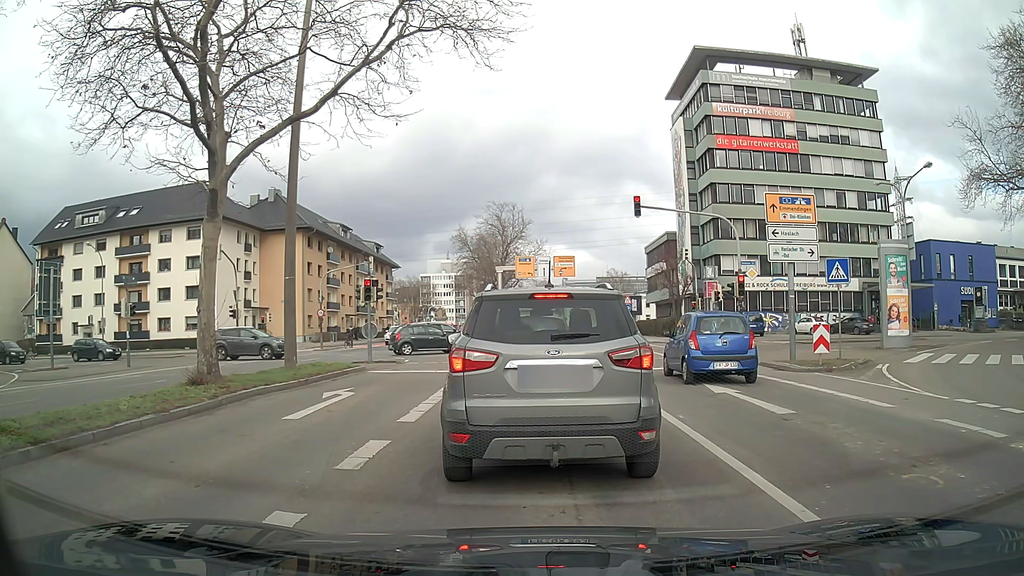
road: secondary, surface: asphalt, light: Day
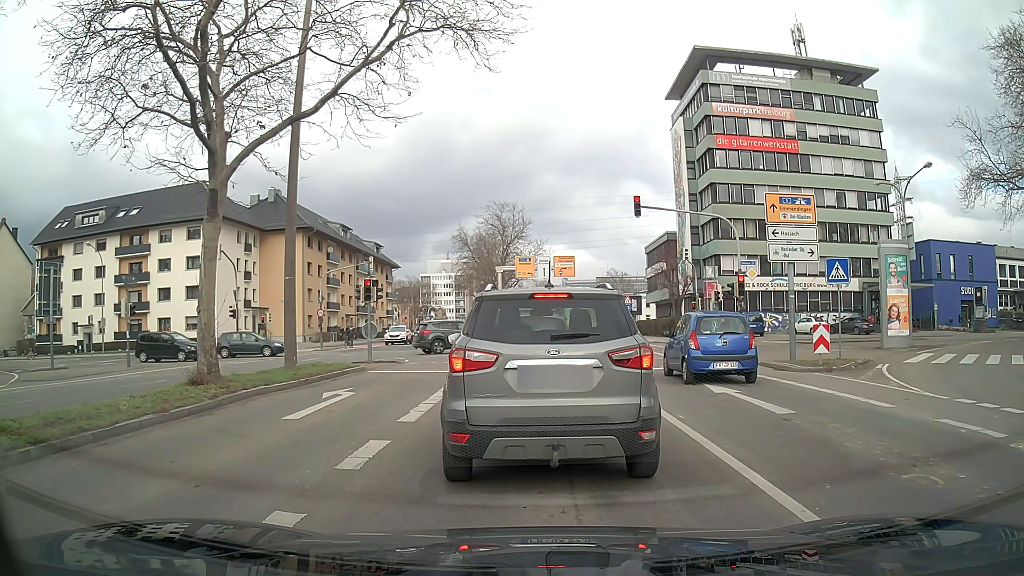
(0.0, 0.0) m; 0°
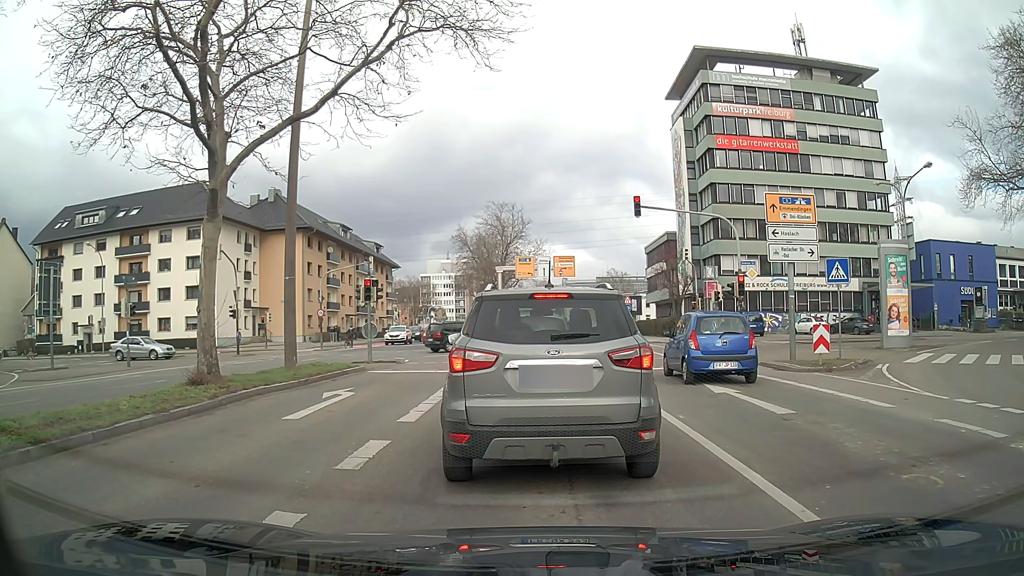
(0.0, 0.0) m; 0°
(0, +10) (0, +20) (0, +30) (0, +40) (0, +50) (0, +60) (0, +70) (-1, +80) (-2, +90) (-3, +100) m
